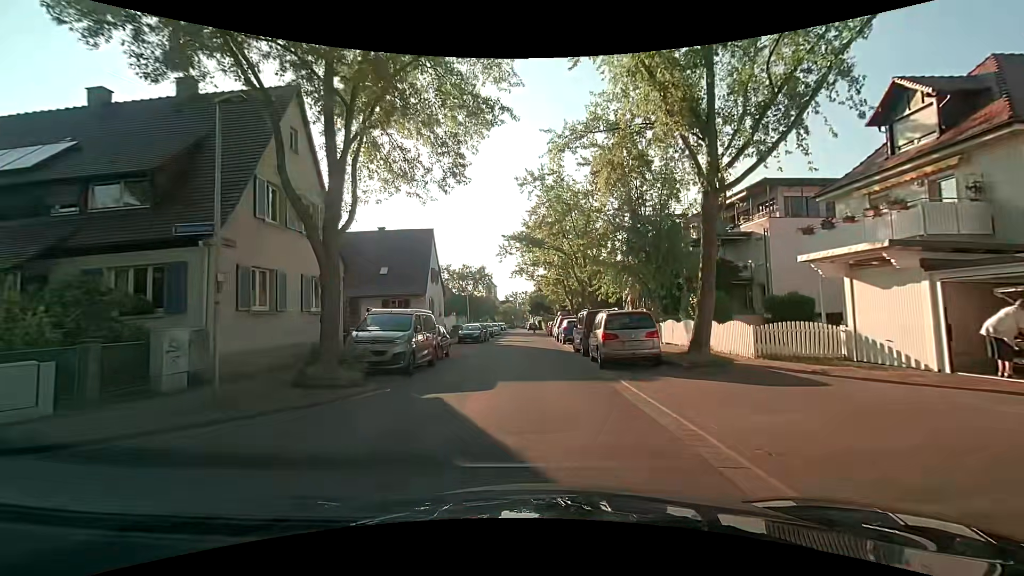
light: Day
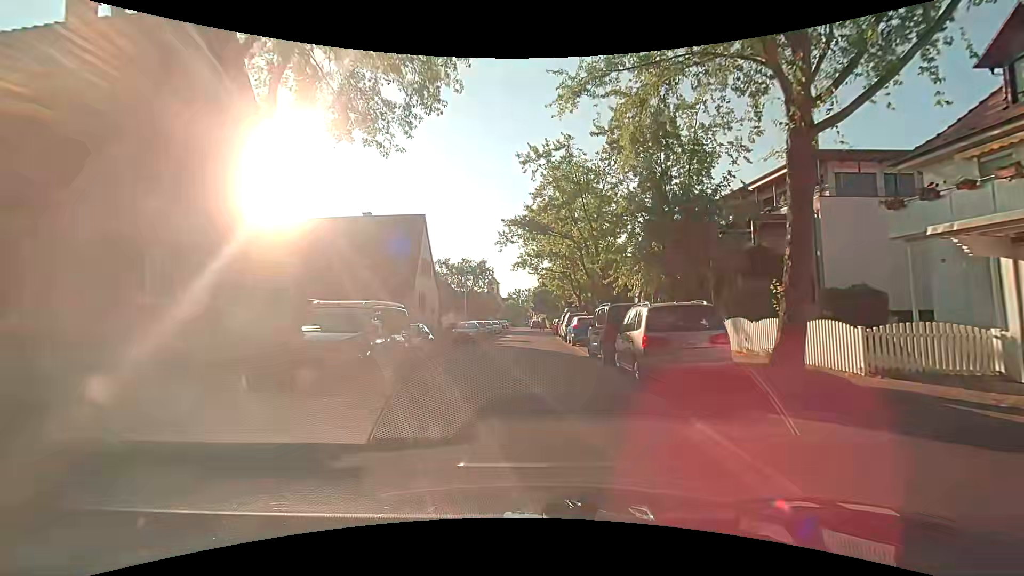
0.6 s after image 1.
(0.0, +4.5) m; -2°
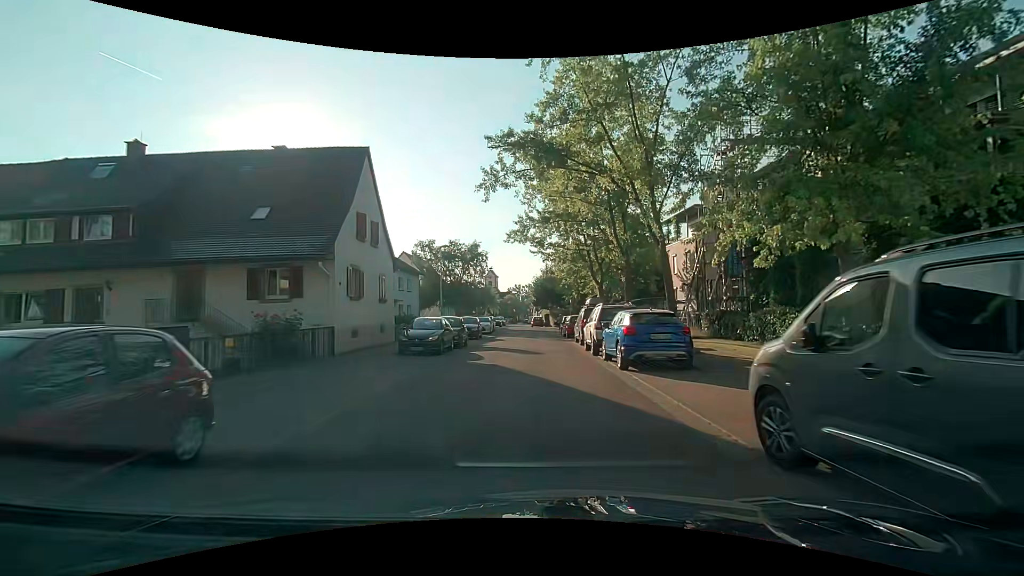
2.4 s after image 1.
(+0.3, +13.2) m; +2°
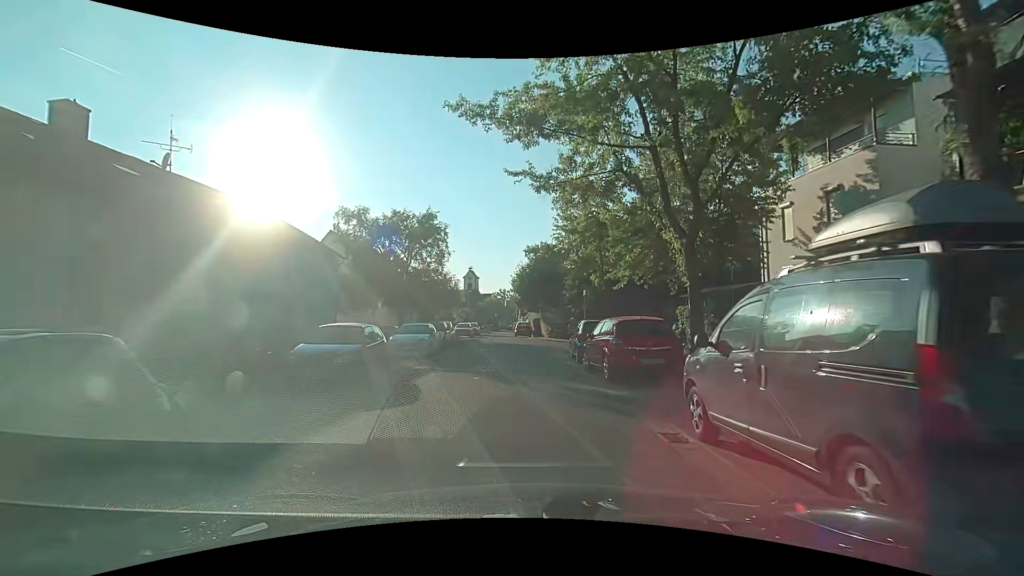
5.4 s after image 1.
(0.0, +20.7) m; +1°
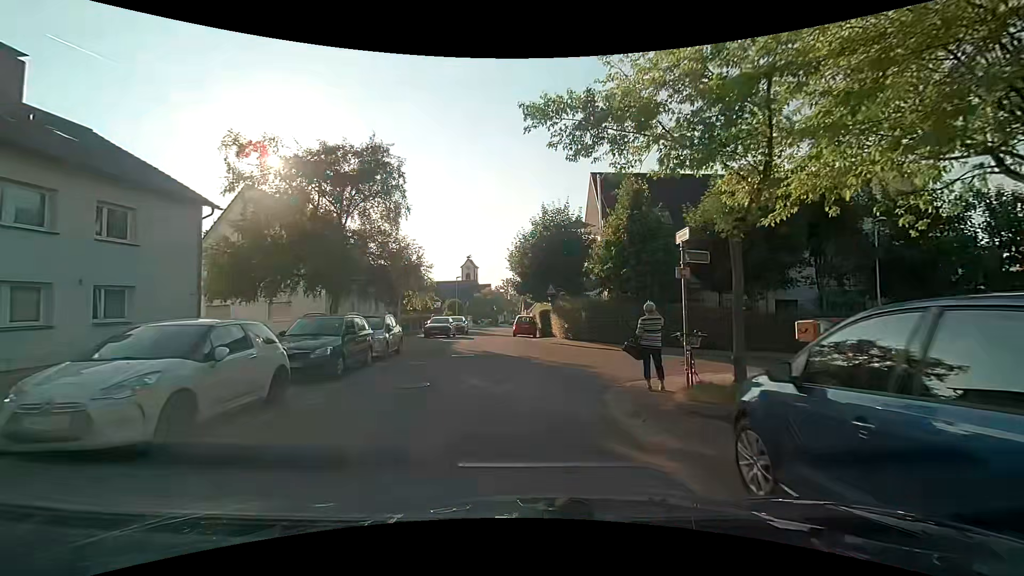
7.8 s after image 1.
(-0.1, +15.1) m; -1°
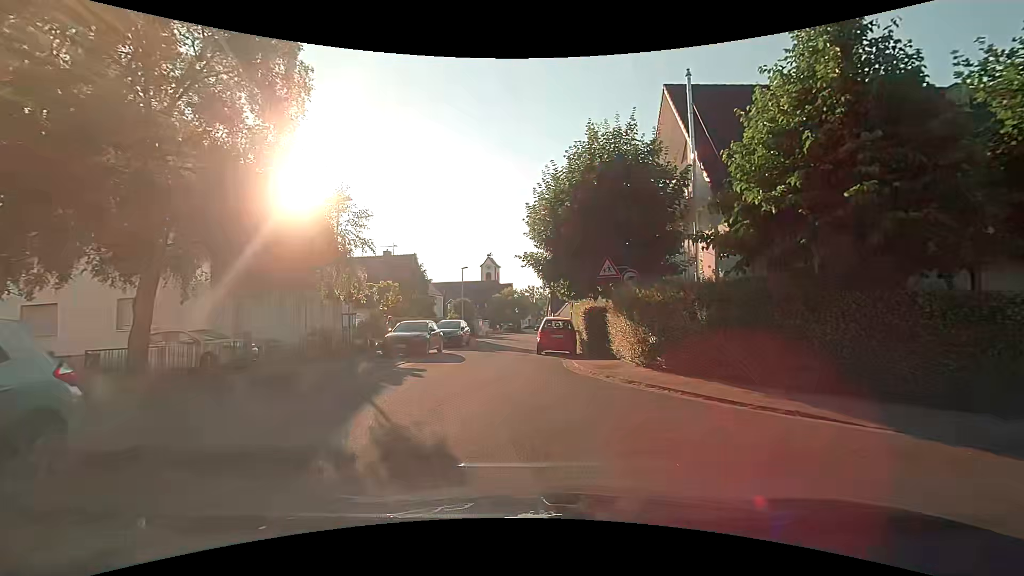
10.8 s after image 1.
(-0.2, +14.7) m; -3°
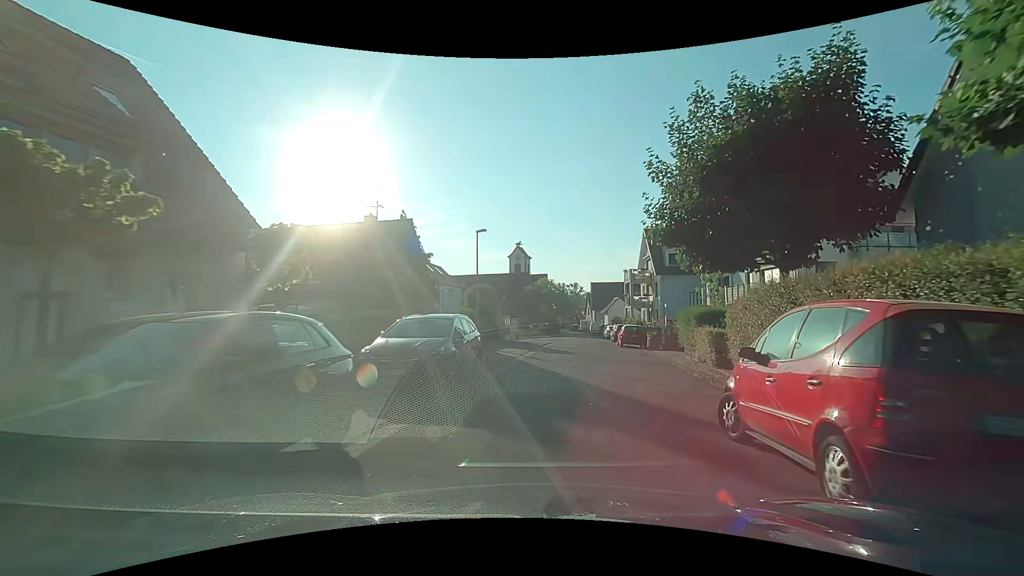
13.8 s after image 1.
(-1.4, +17.5) m; -2°
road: residential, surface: asphalt
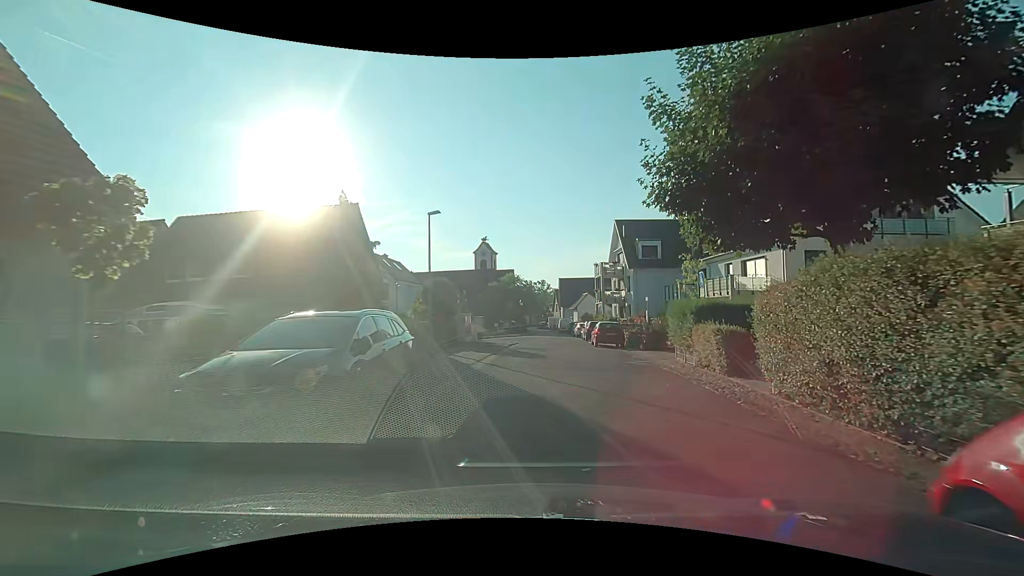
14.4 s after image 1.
(+0.1, +3.9) m; +3°
